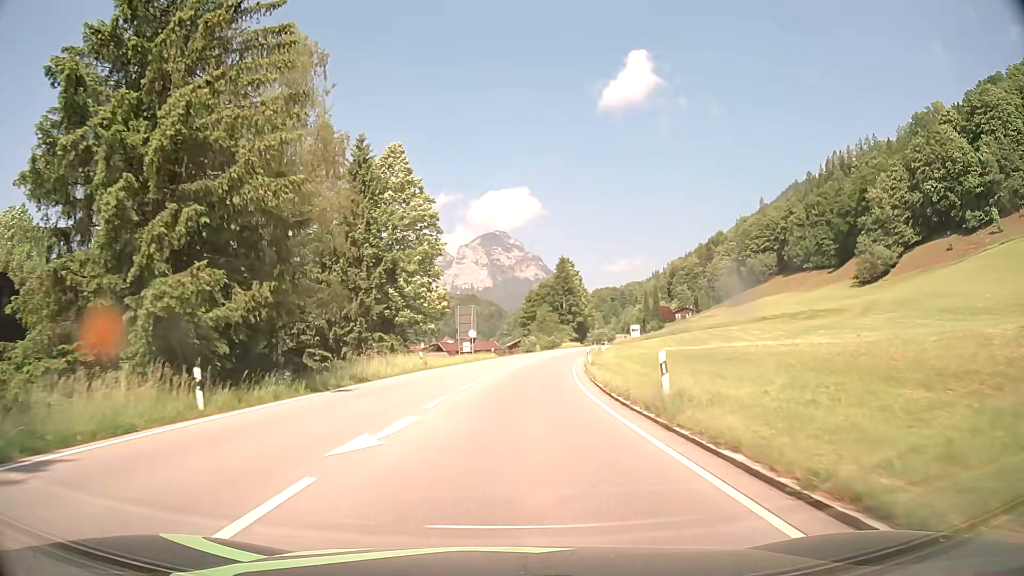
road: primary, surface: asphalt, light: Day
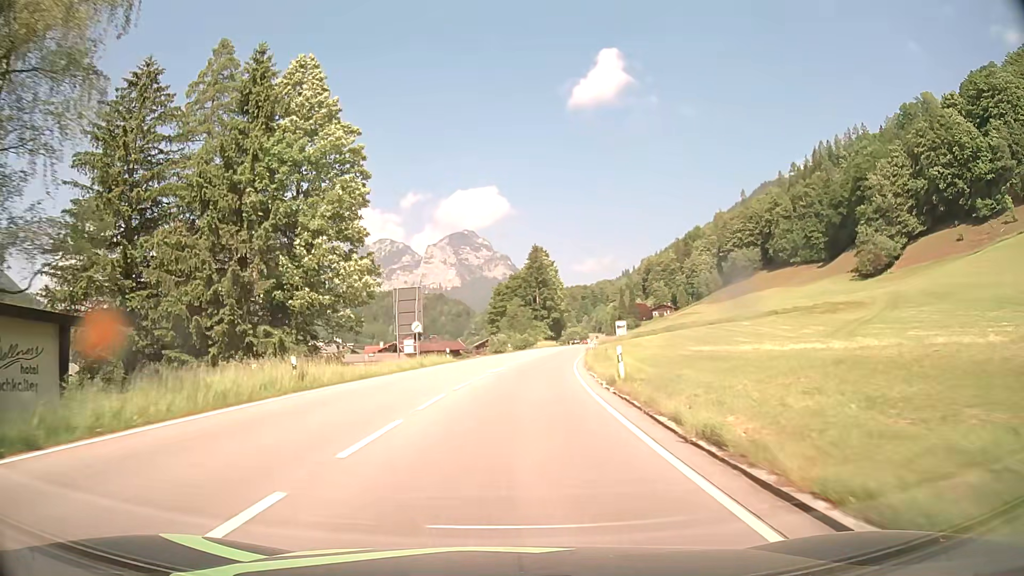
(+0.5, +18.9) m; +3°
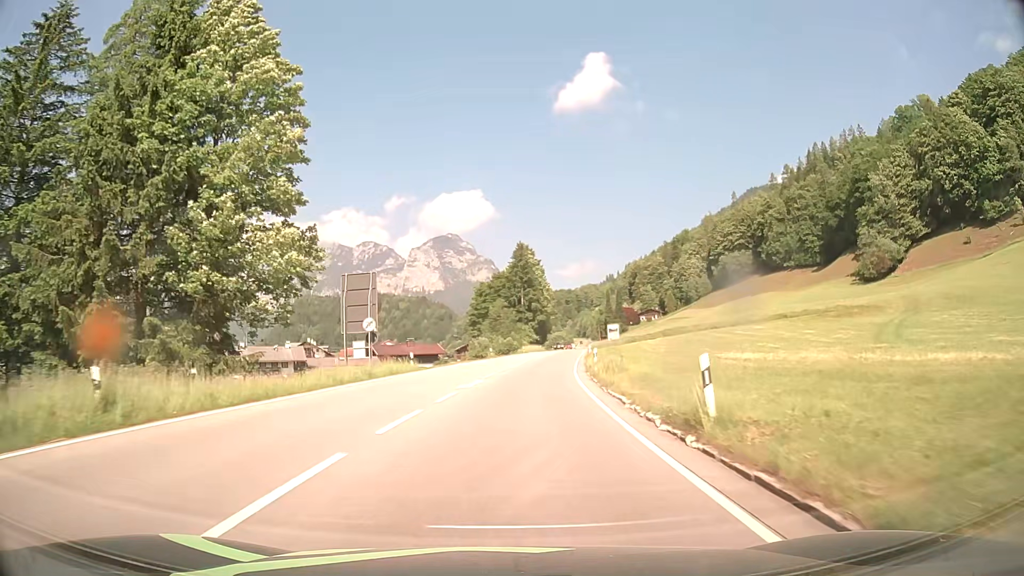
(+0.1, +9.8) m; +1°
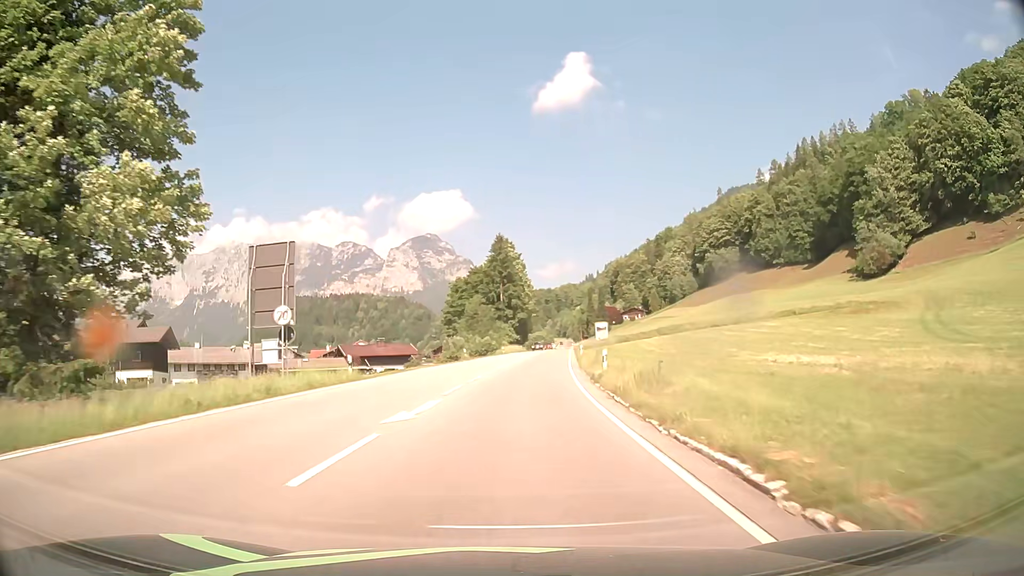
(+0.2, +9.9) m; +2°
